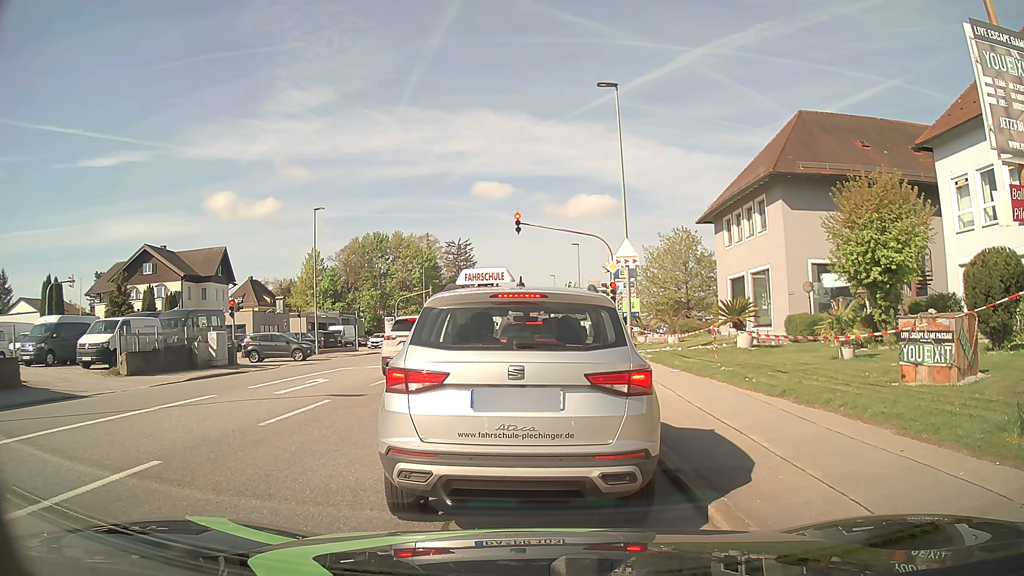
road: tertiary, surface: asphalt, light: Day
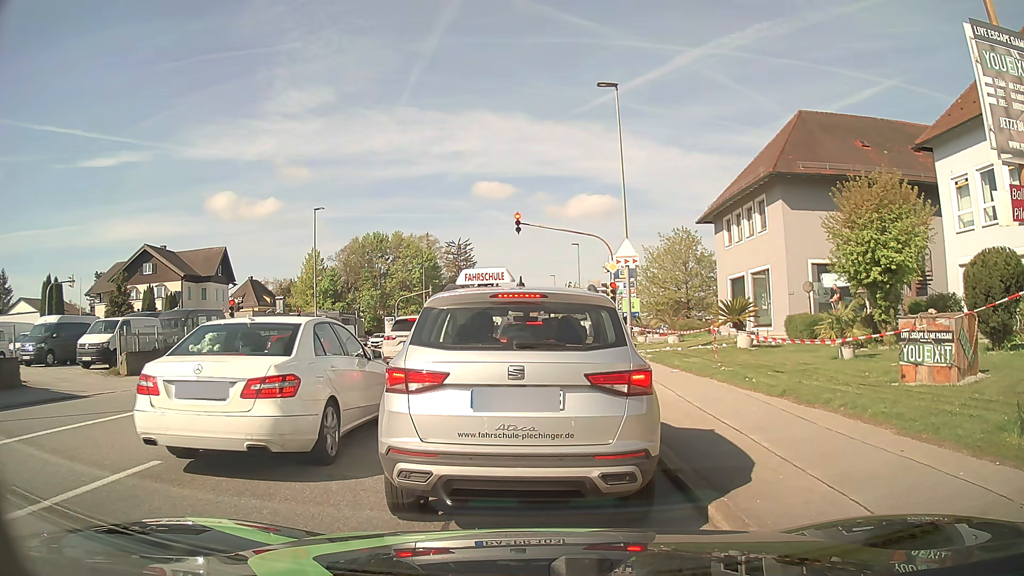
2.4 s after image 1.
(0.0, 0.0) m; 0°
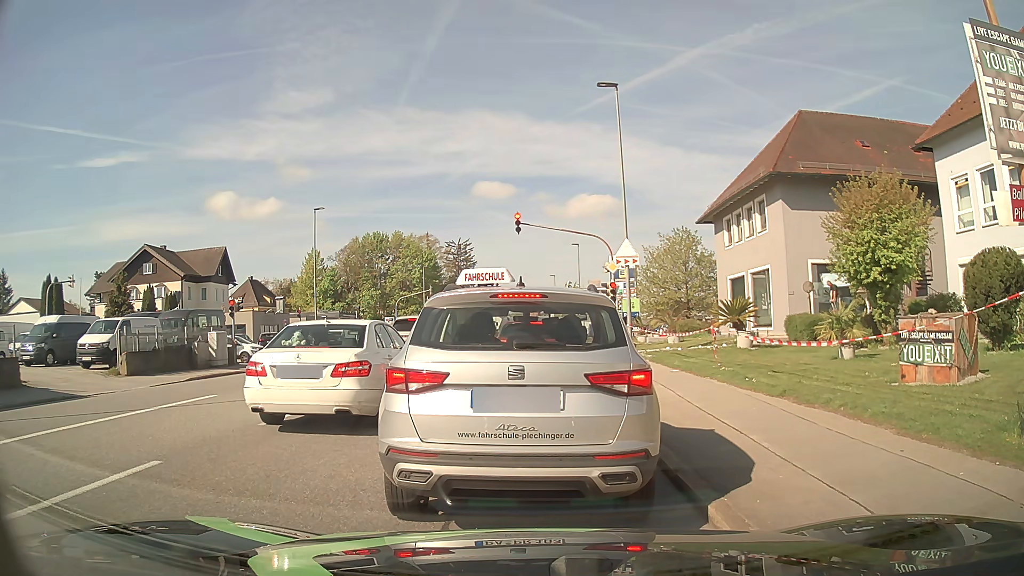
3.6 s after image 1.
(0.0, 0.0) m; 0°
